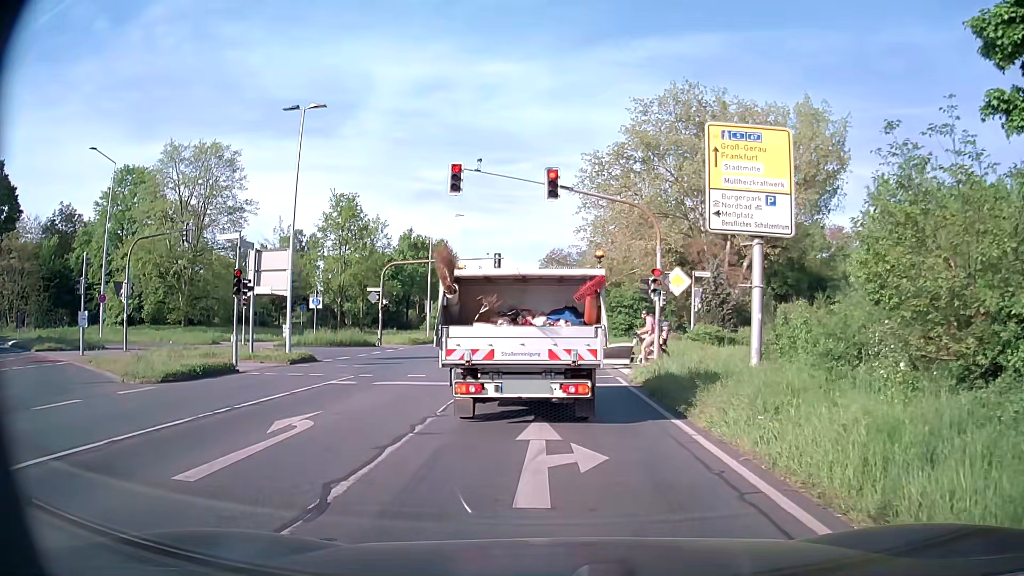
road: secondary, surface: asphalt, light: Day
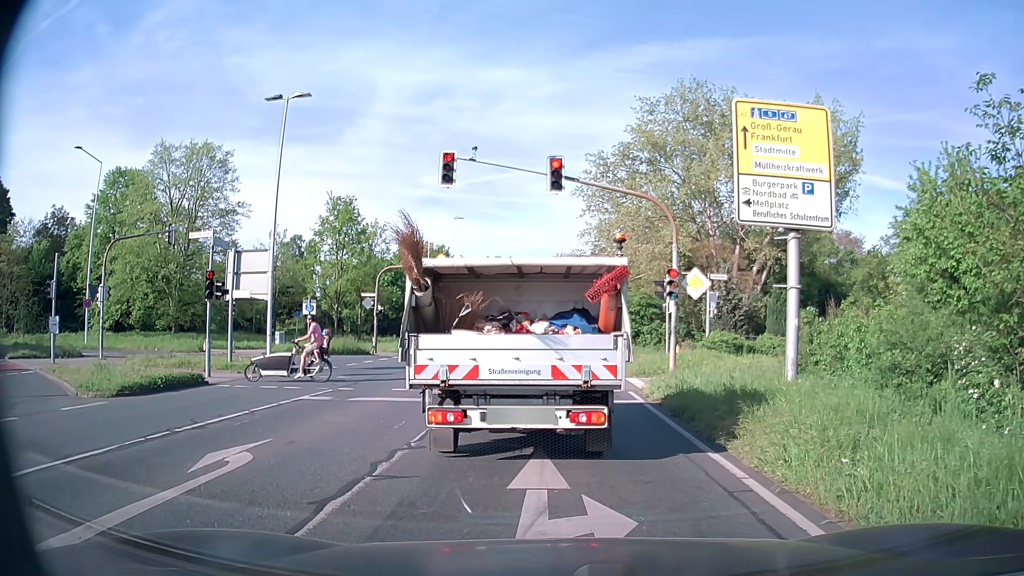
(0.0, +2.0) m; -1°
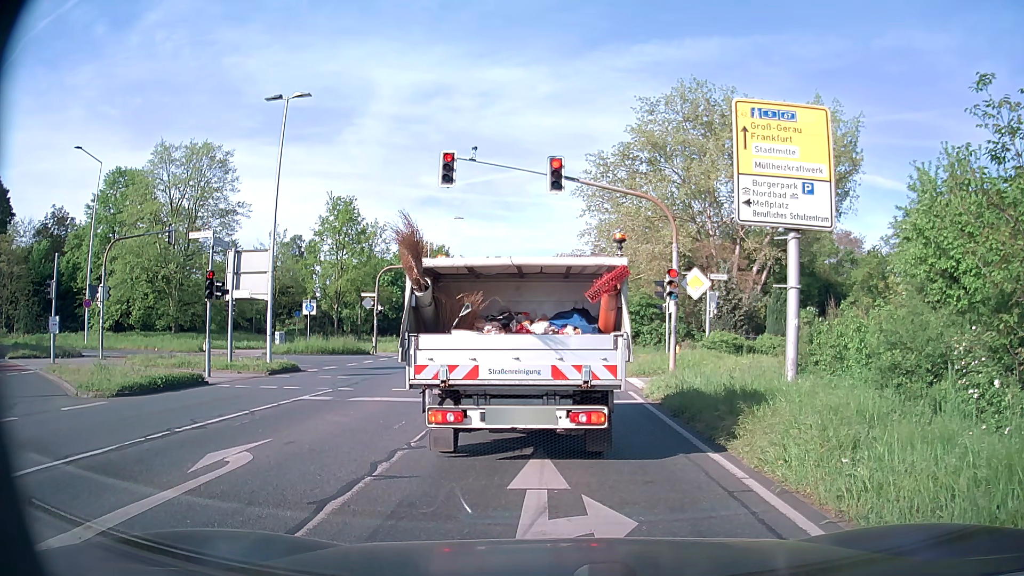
(0.0, 0.0) m; 0°
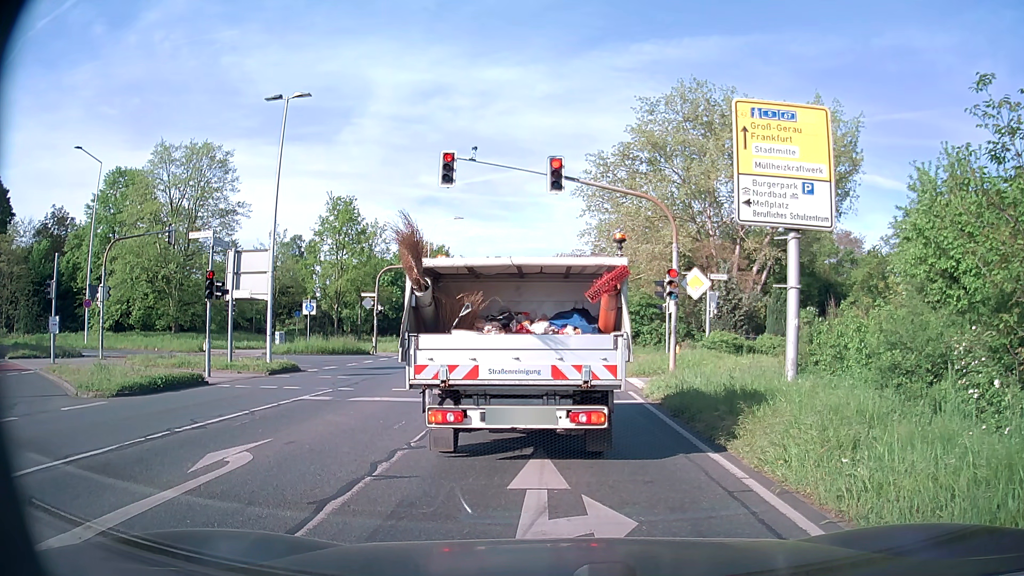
(0.0, 0.0) m; 0°
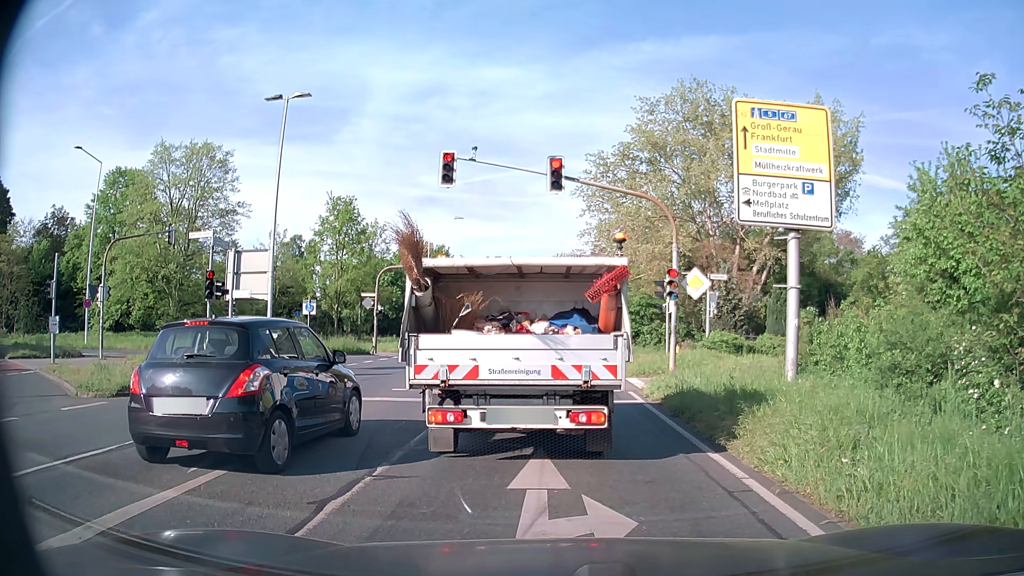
(0.0, 0.0) m; 0°
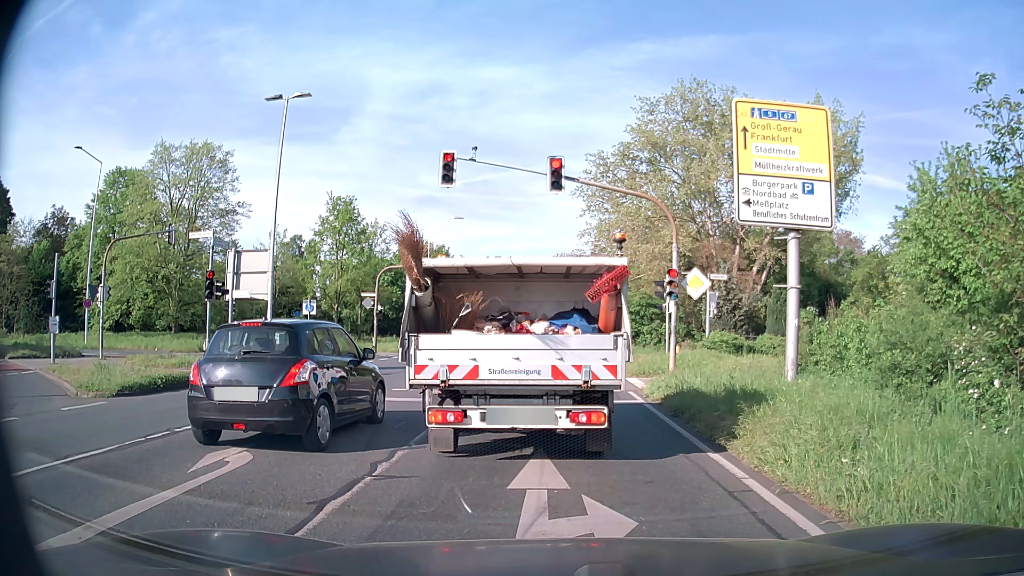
(0.0, 0.0) m; 0°
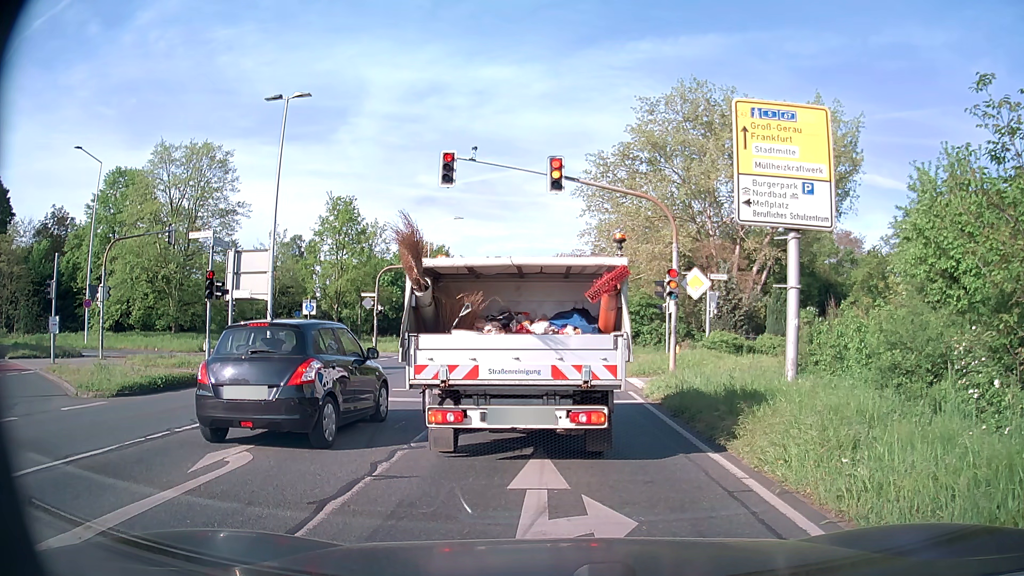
(0.0, 0.0) m; 0°
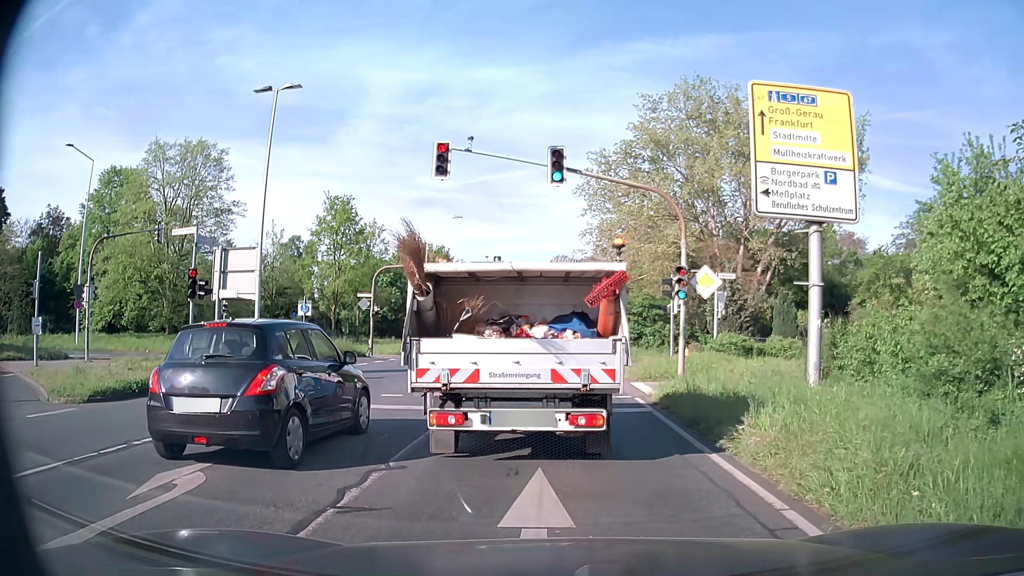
(0.0, +1.1) m; 0°
(0, +10) (0, +20) (0, +30) (0, +40) (0, +50) (0, +60) (0, +70) (-1, +80) (-1, +90) (-2, +100) m
